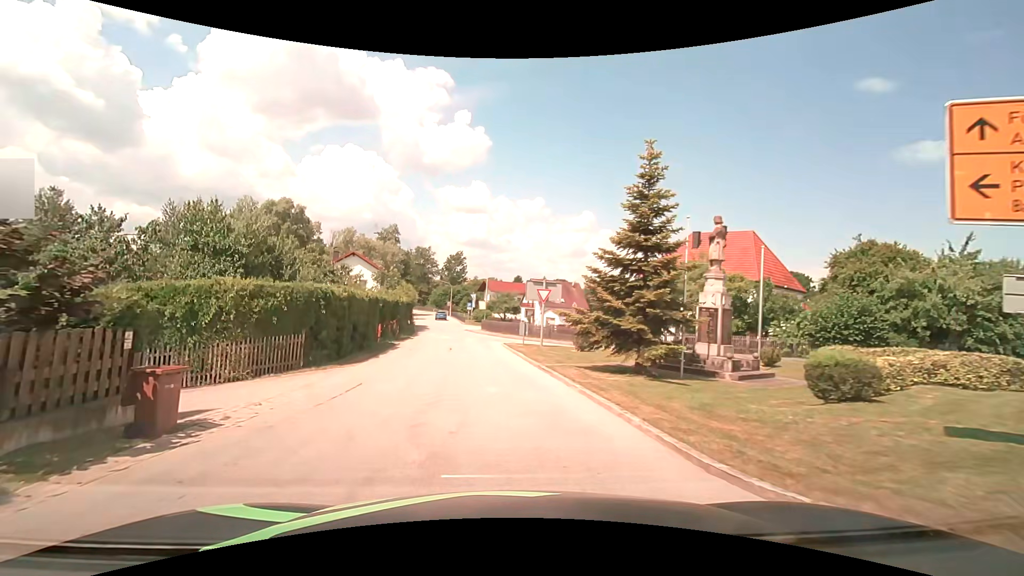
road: tertiary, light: Day
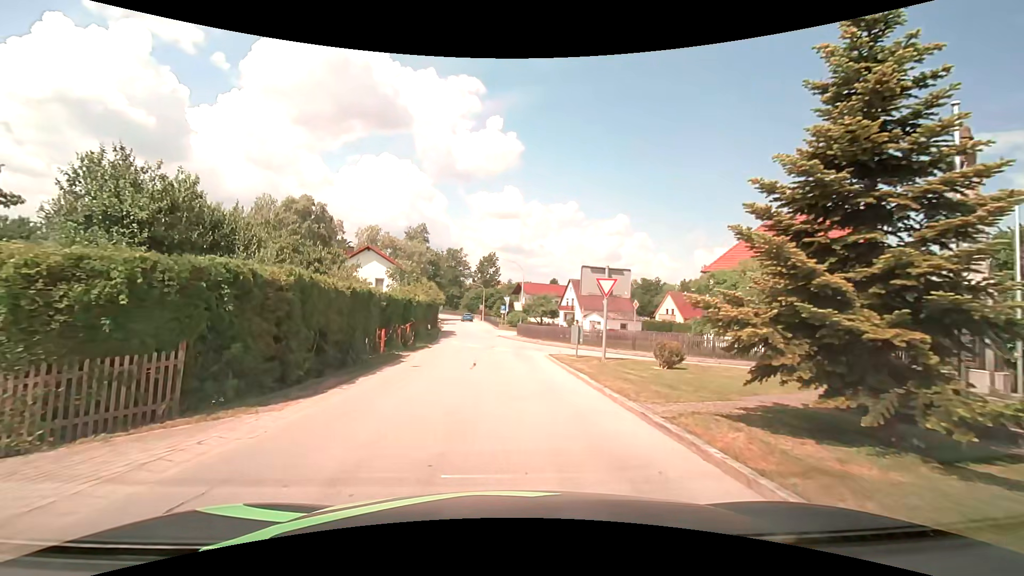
(-0.3, +7.8) m; -5°
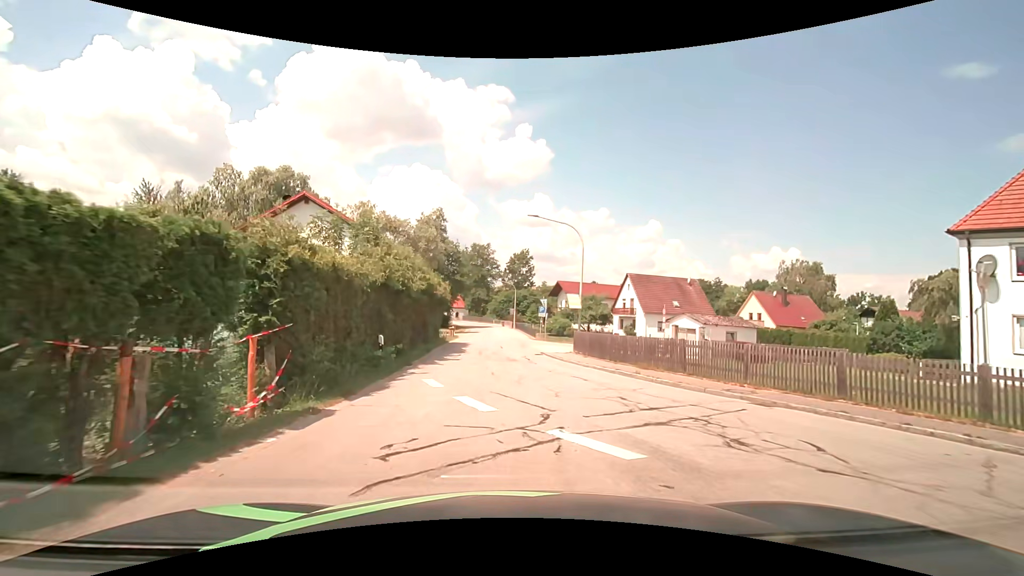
(-0.6, +19.9) m; -3°
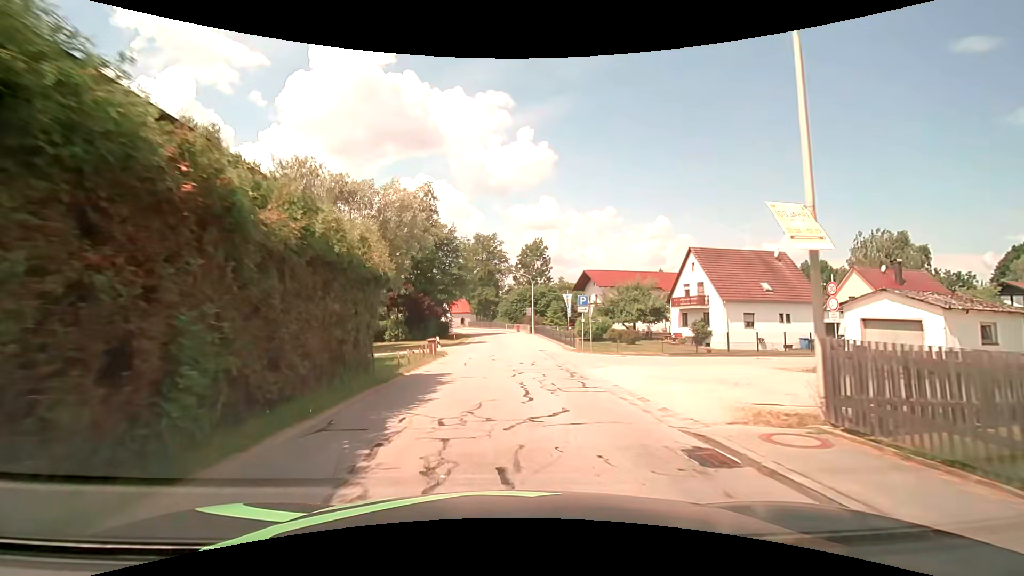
(-0.4, +19.3) m; -2°
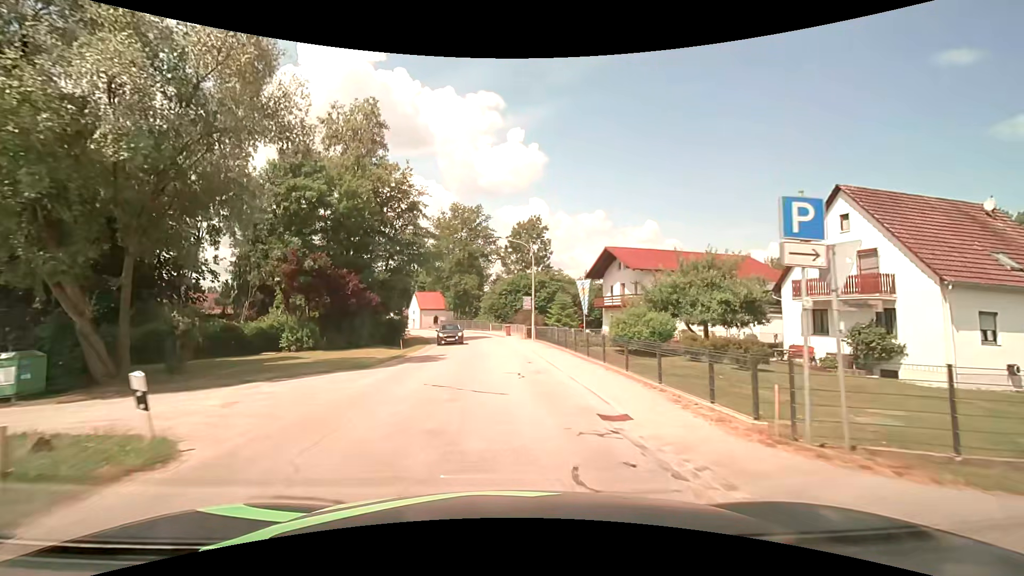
(+0.2, +22.8) m; +1°
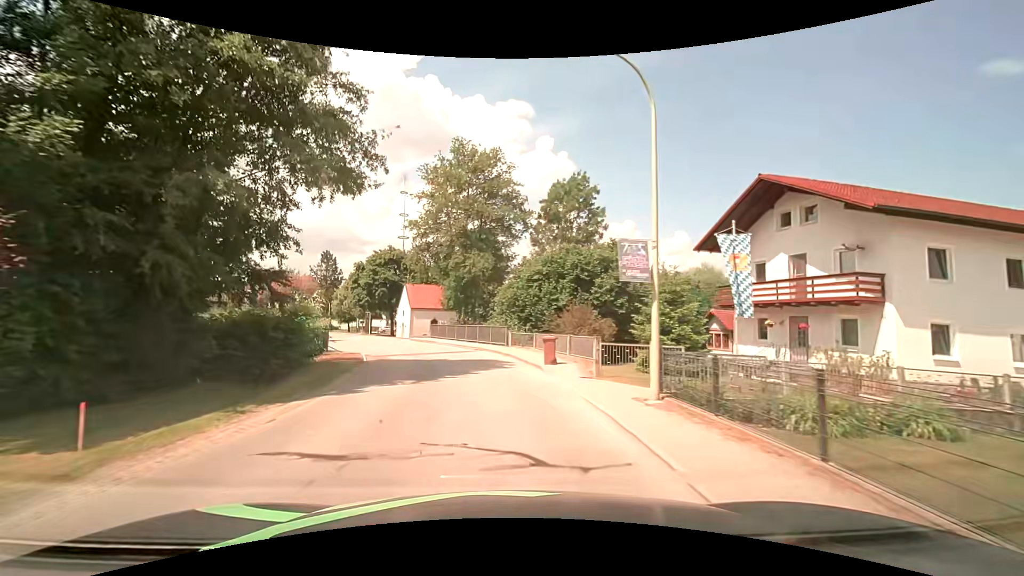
(-0.4, +26.0) m; -3°
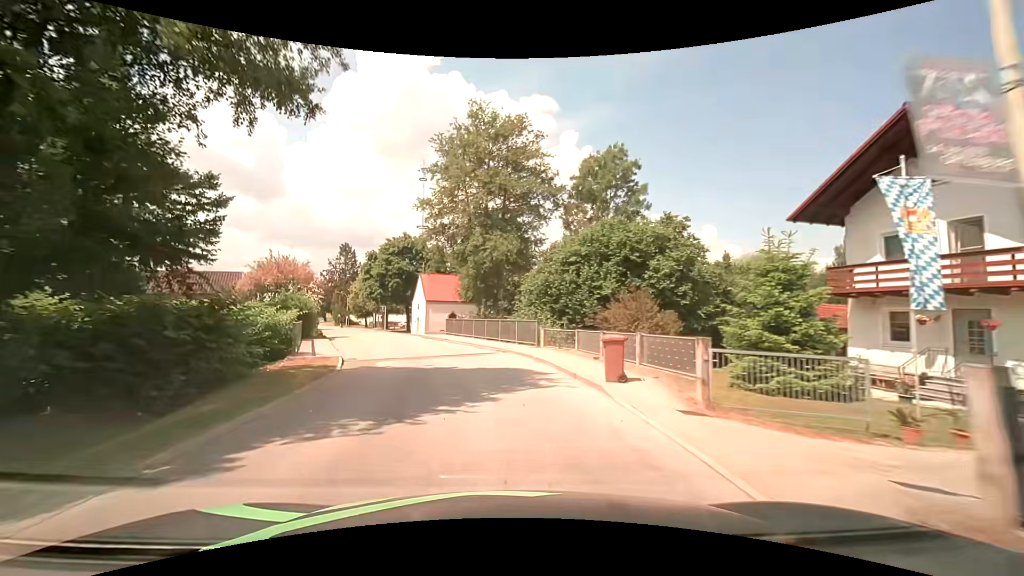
(-0.1, +6.6) m; -3°
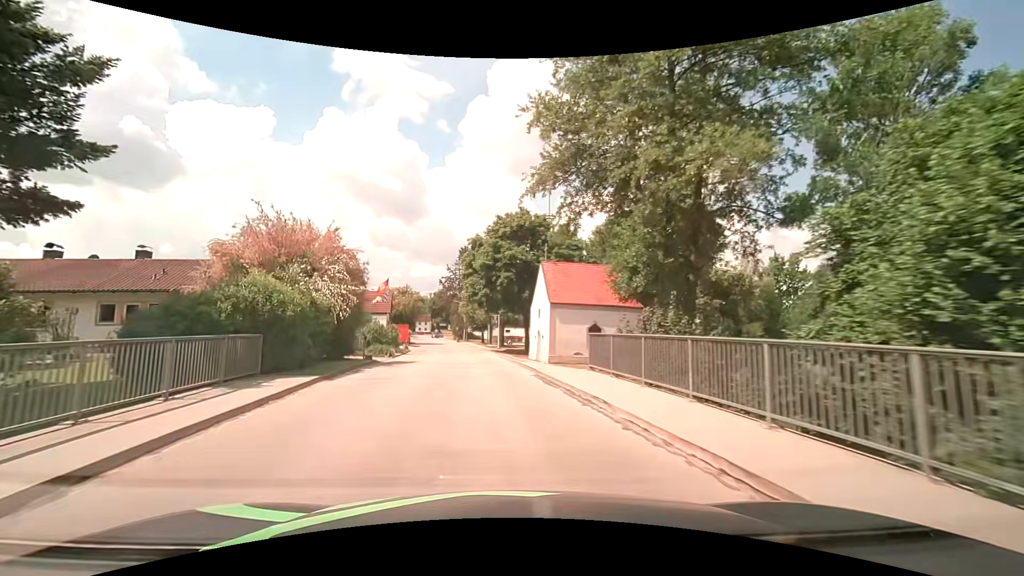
(-2.3, +19.6) m; -15°
(-1, +10) (-2, +20) (-3, +30) (-4, +40) (-5, +50) (-7, +60) (-8, +69) (-10, +79) (-12, +89) (-14, +99) m
